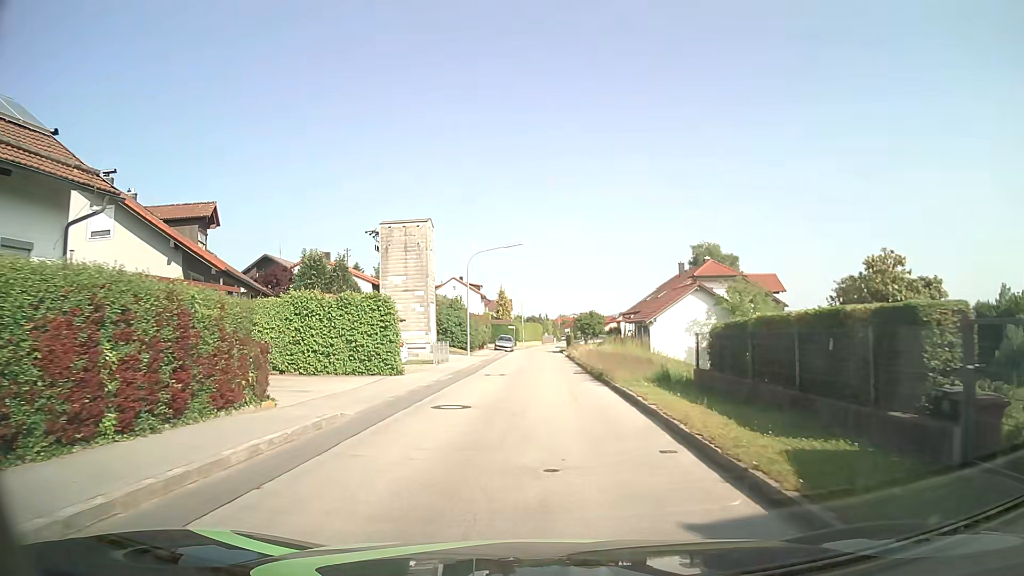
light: Day
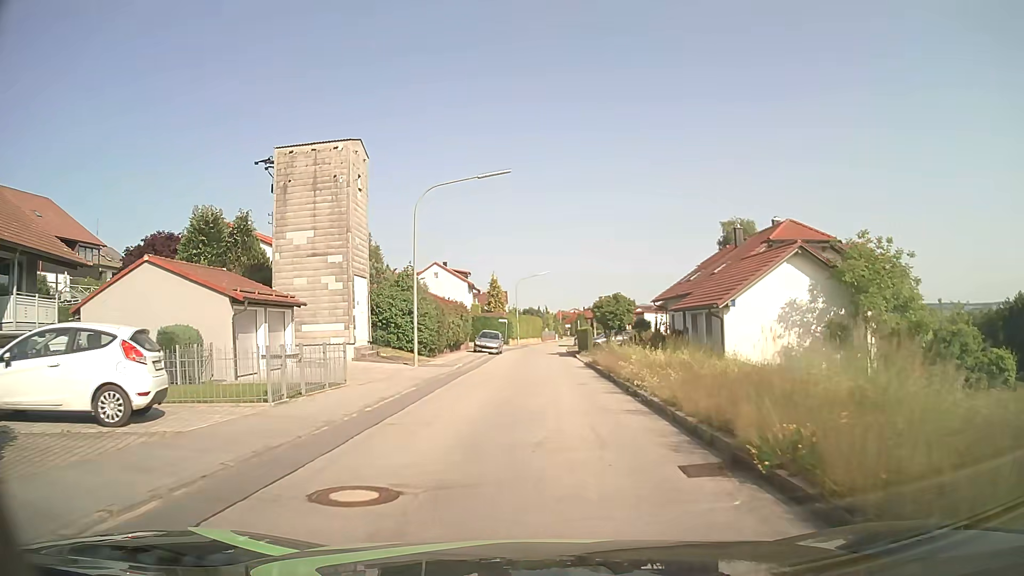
(+0.1, +19.4) m; 0°
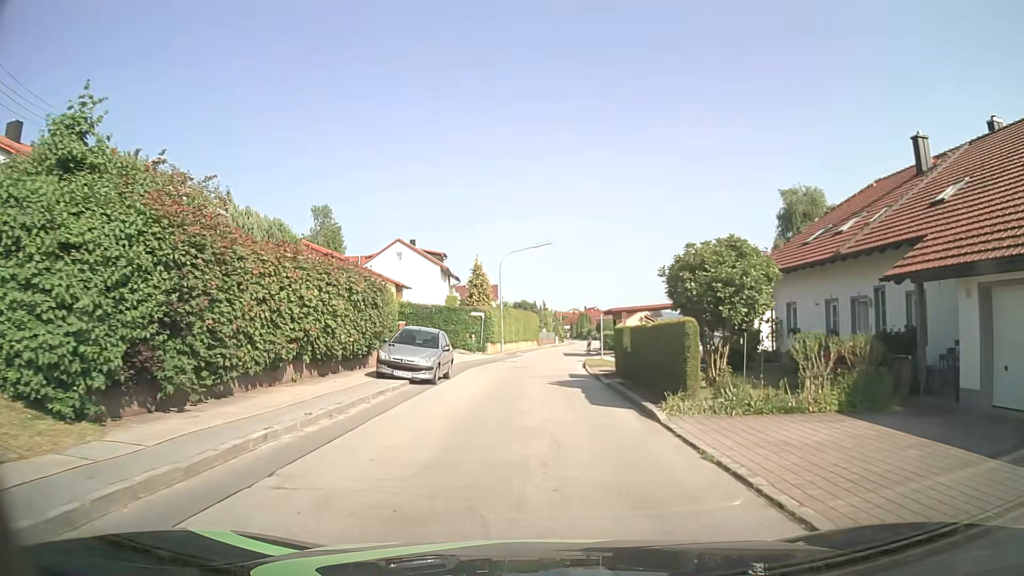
(+0.1, +24.5) m; 0°
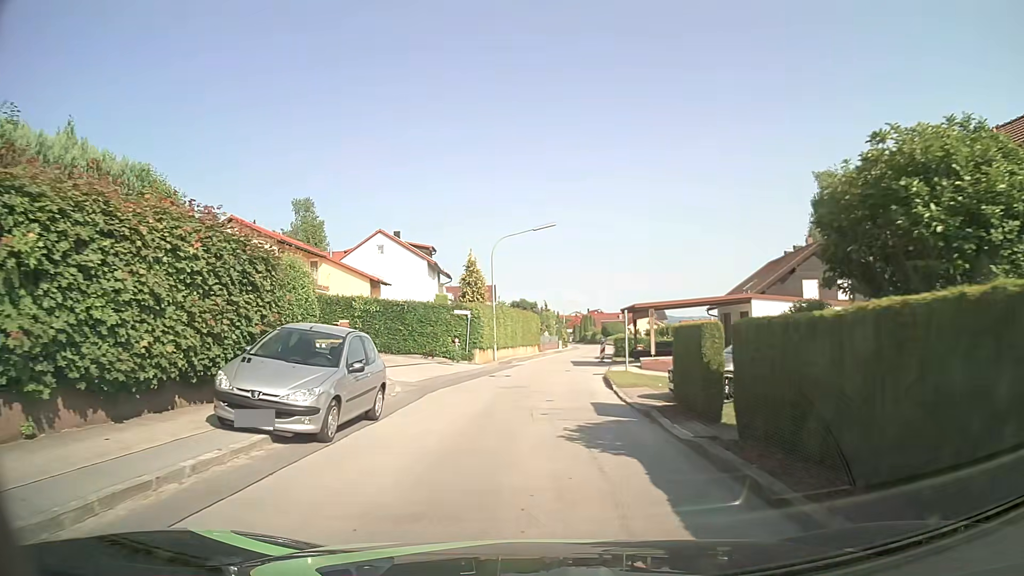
(0.0, +9.3) m; +1°
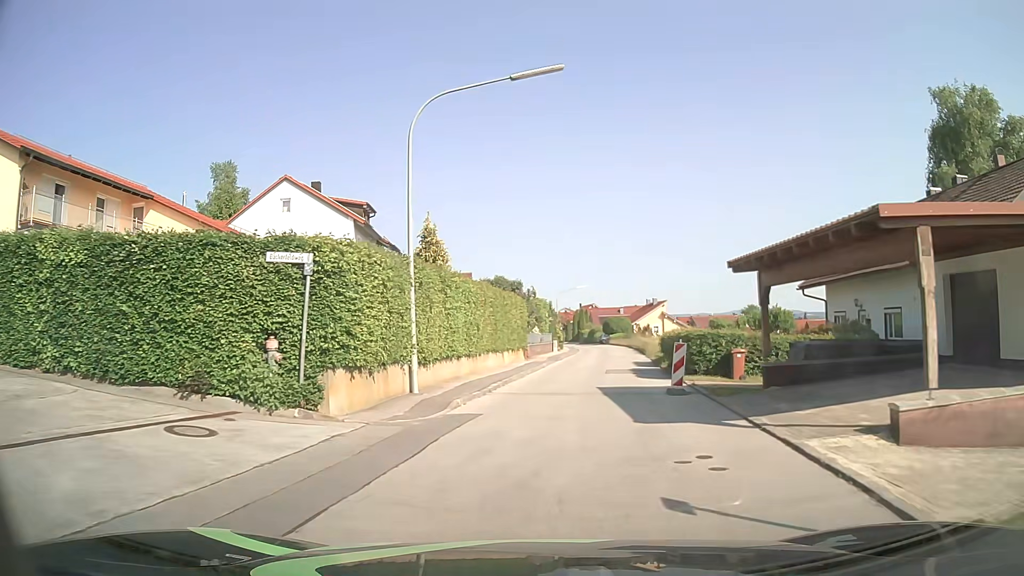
(-0.2, +22.9) m; +1°
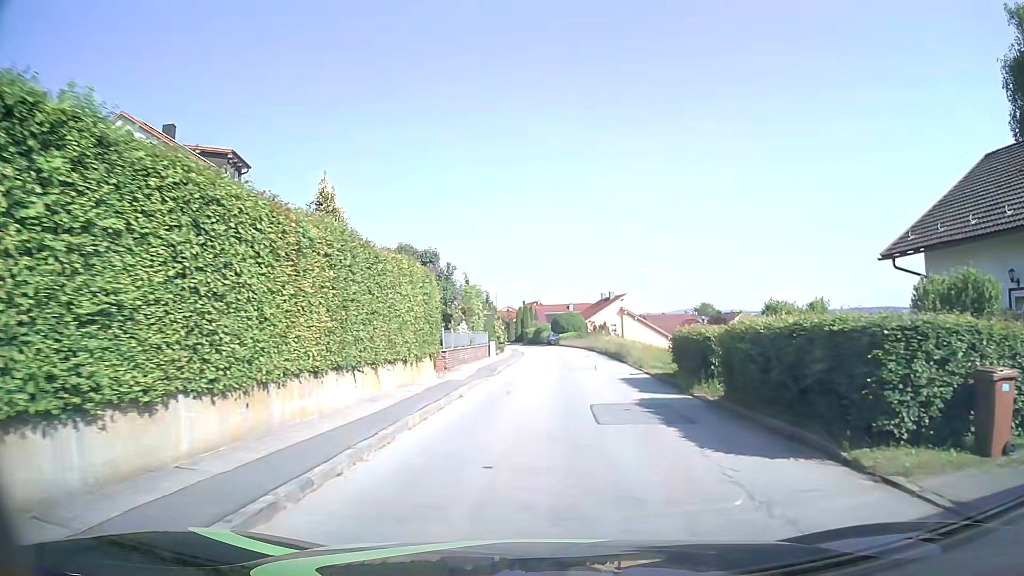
(+0.5, +14.3) m; +5°
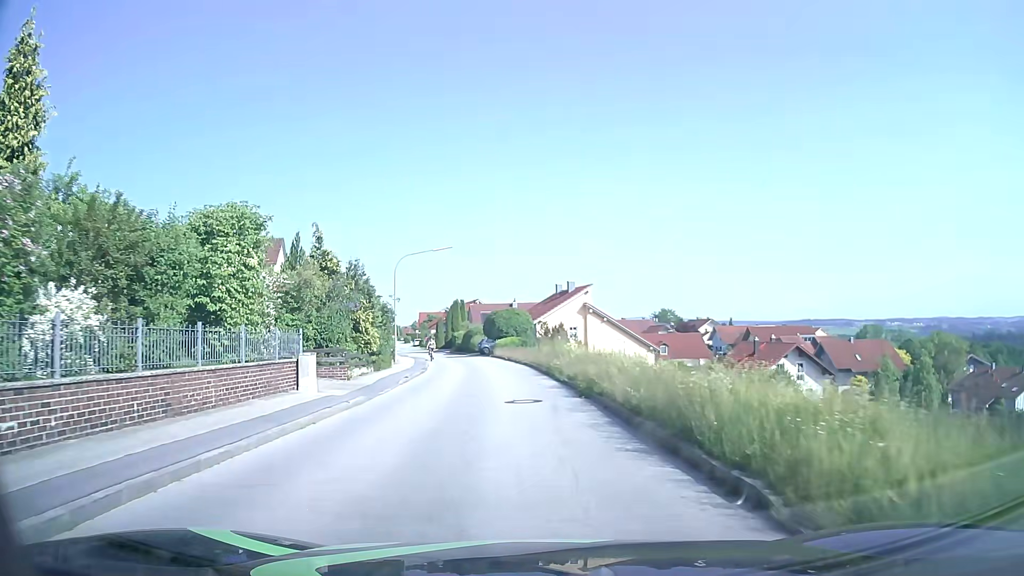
(+1.7, +24.6) m; +5°
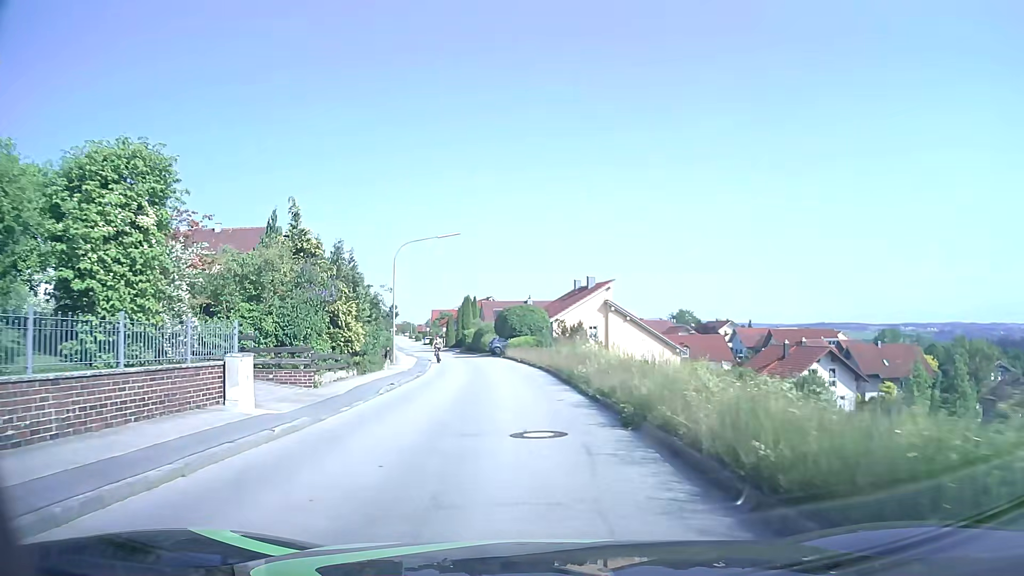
(-0.1, +5.0) m; -2°
(0, +10) (-1, +20) (-1, +30) (-3, +40) (-4, +50) (-7, +59) (-9, +69) (-11, +79) (-14, +89) (-16, +98) m
